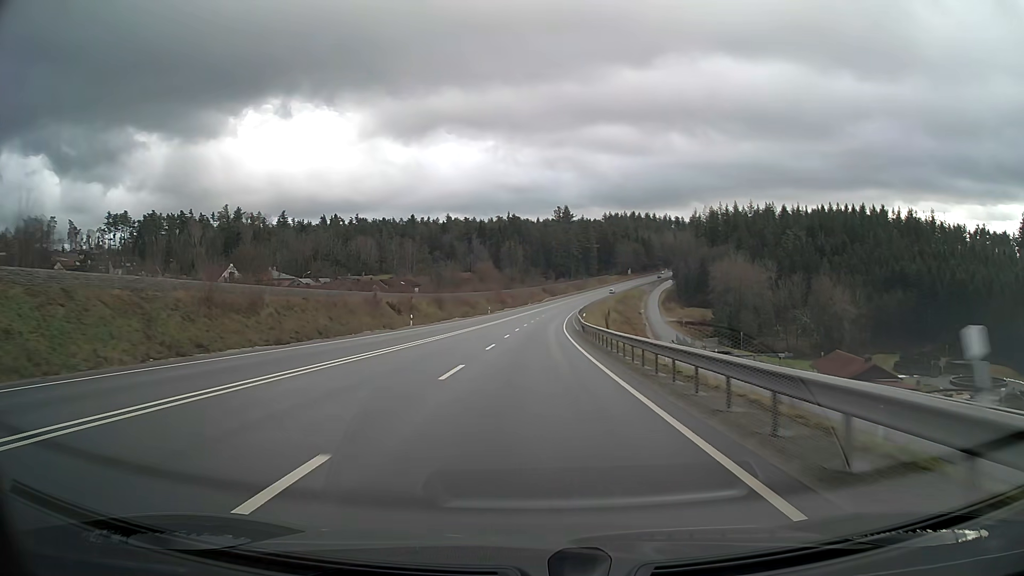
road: primary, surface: asphalt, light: Day
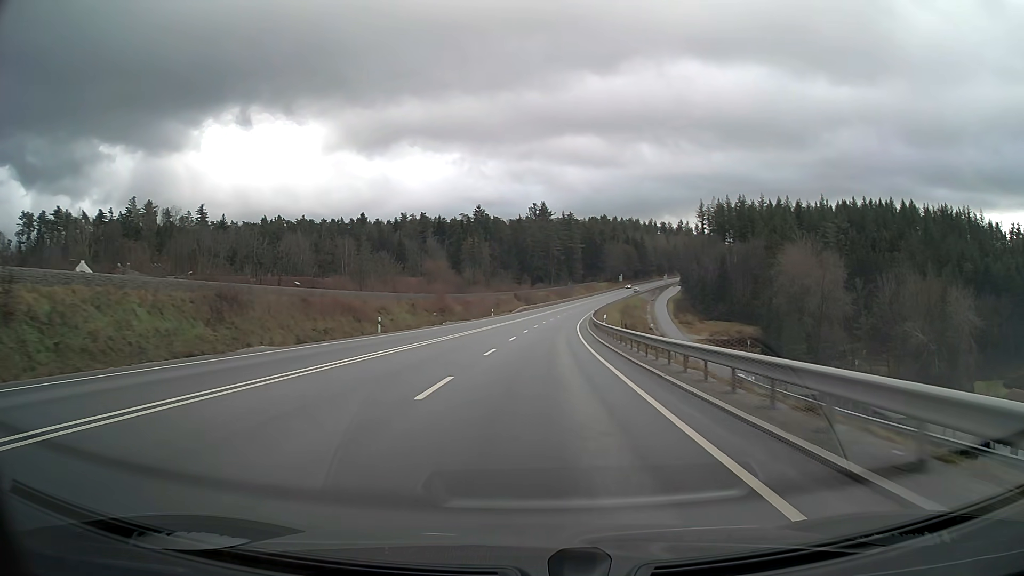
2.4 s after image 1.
(+1.3, +63.1) m; +2°
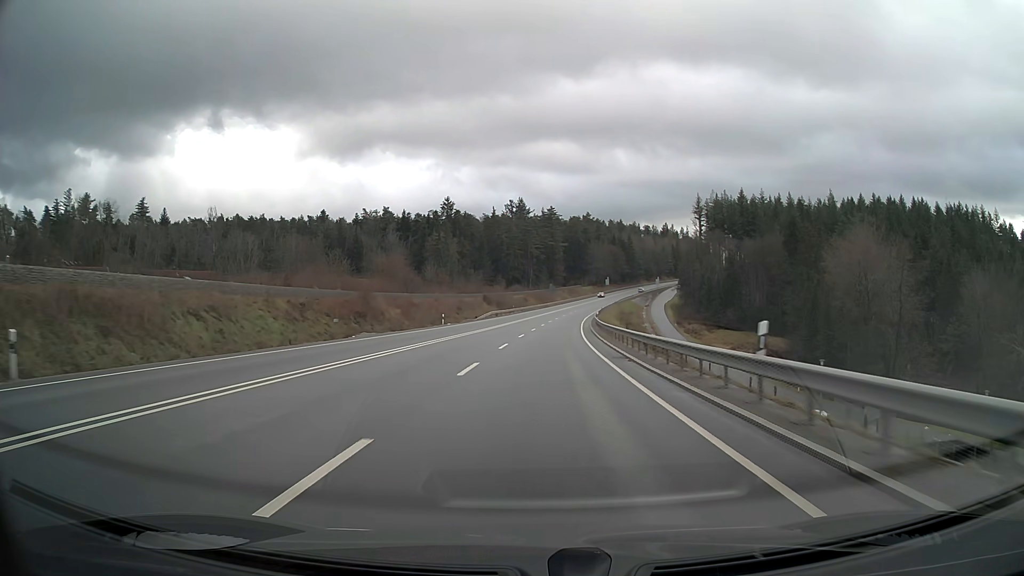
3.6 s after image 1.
(+0.5, +31.5) m; +2°
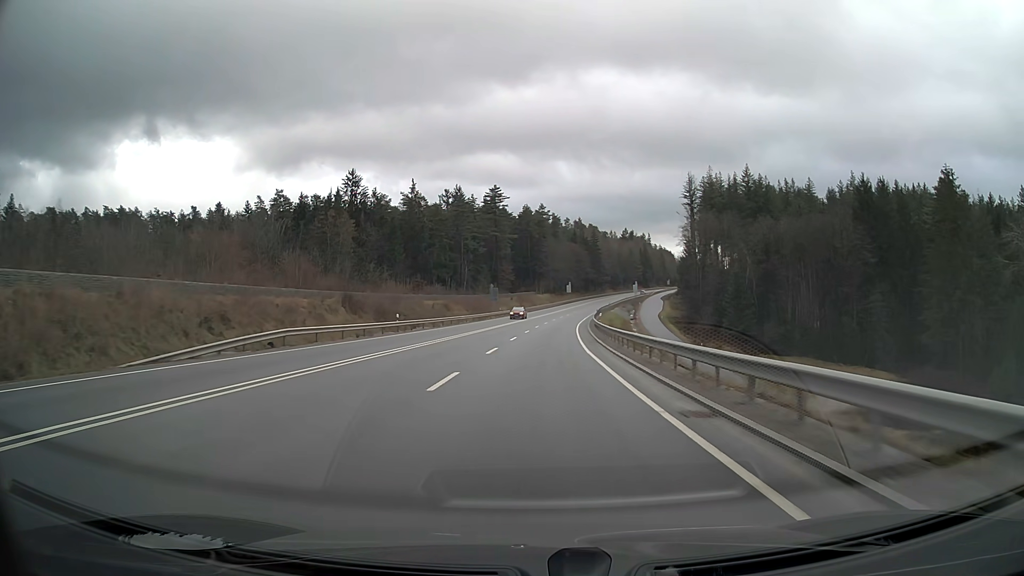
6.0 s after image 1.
(+2.5, +62.7) m; +4°
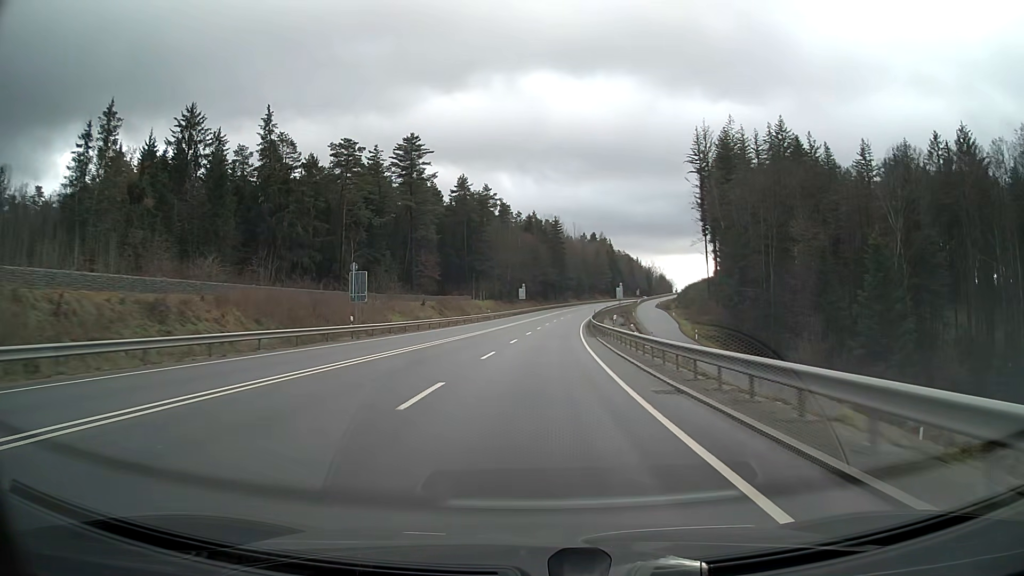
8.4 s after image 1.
(+2.4, +62.4) m; +4°
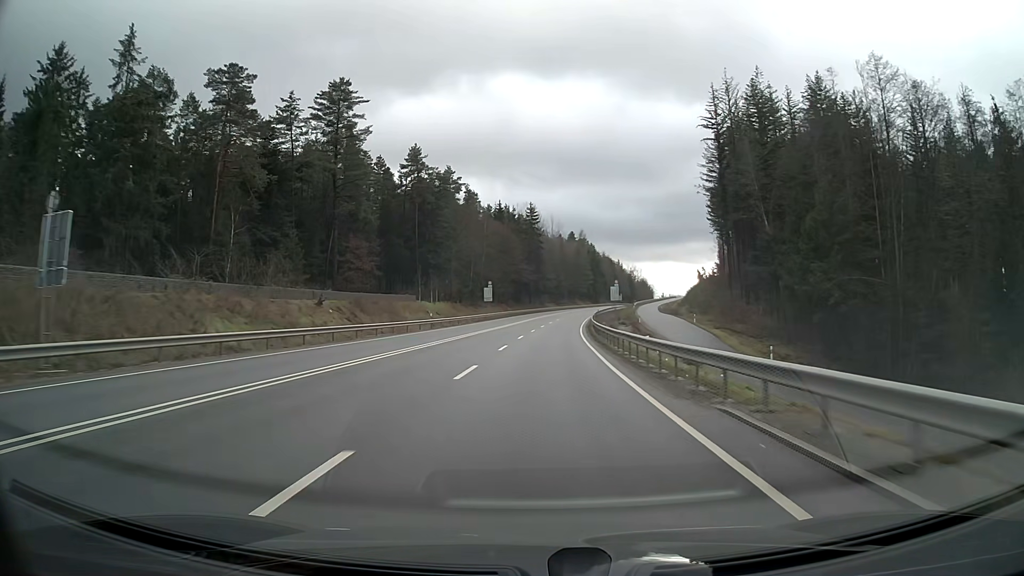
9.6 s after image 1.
(+0.6, +31.2) m; +2°
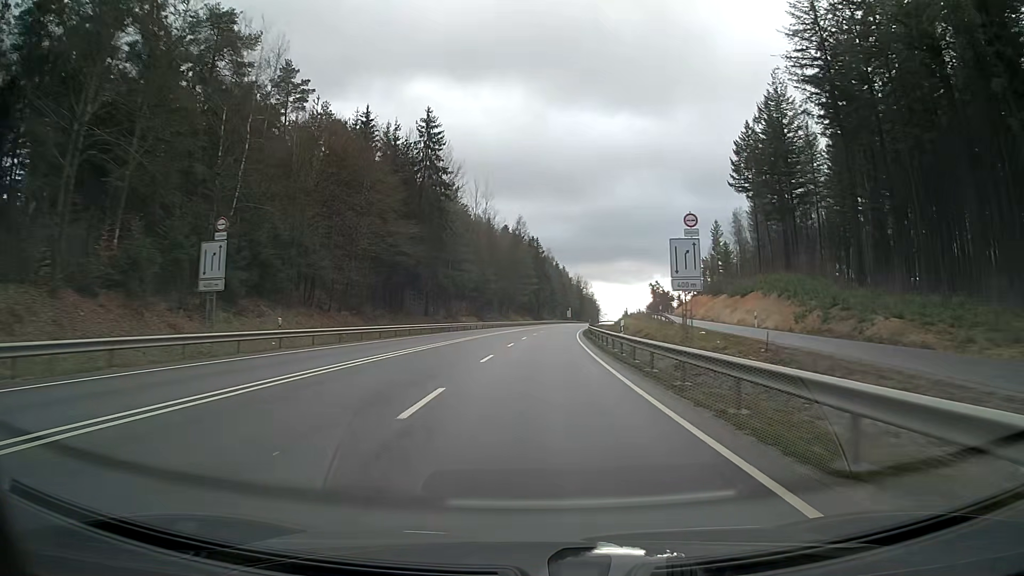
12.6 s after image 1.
(+3.9, +77.9) m; +6°
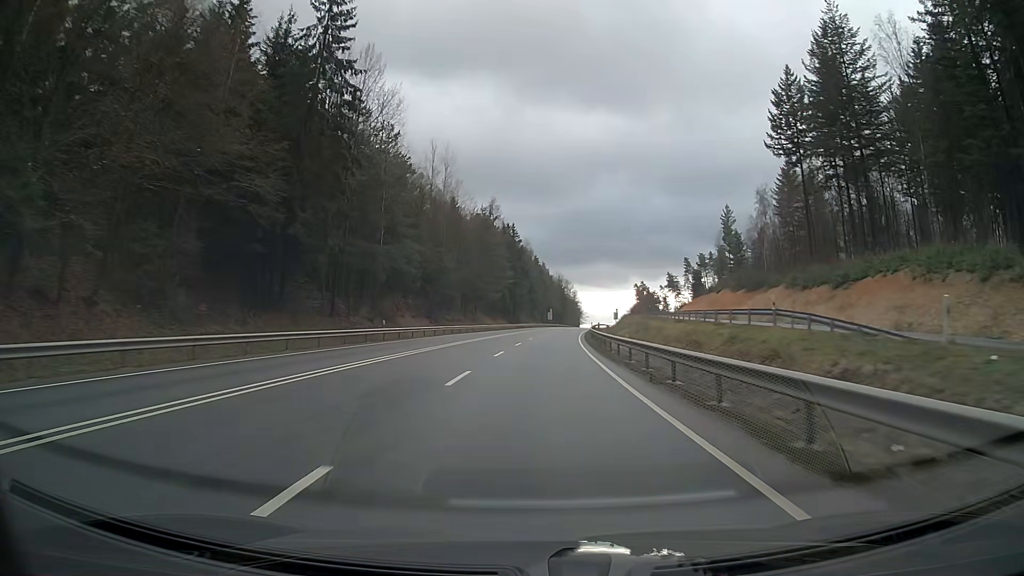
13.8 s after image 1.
(+0.5, +31.2) m; +2°
(0, +10) (0, +20) (+1, +30) (+1, +40) (+2, +50) (+2, +60) (+3, +70) (+4, +80) (+5, +90) (+6, +100) m
